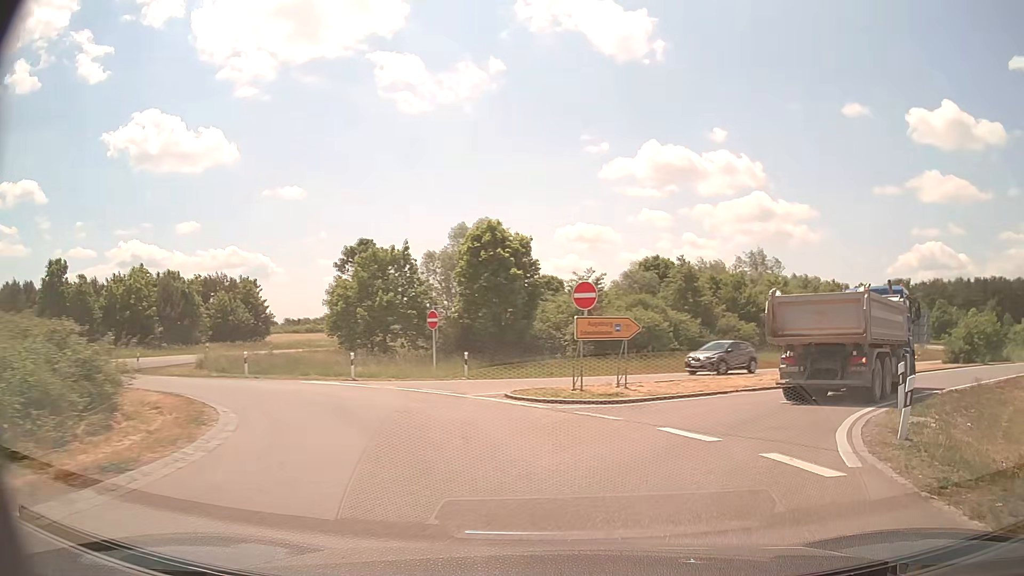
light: Day
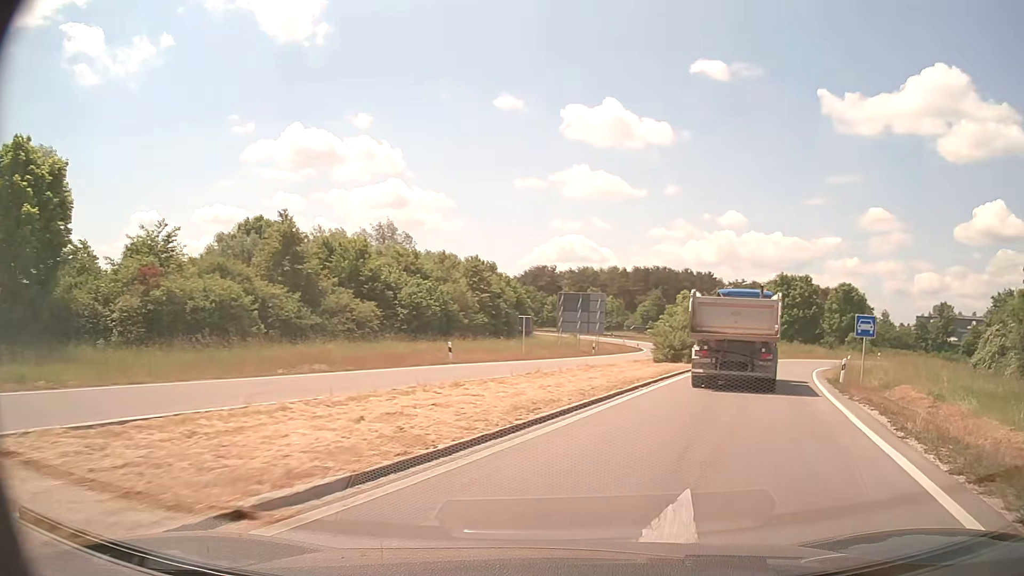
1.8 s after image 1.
(+4.4, +14.9) m; +32°
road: trunk_link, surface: asphalt
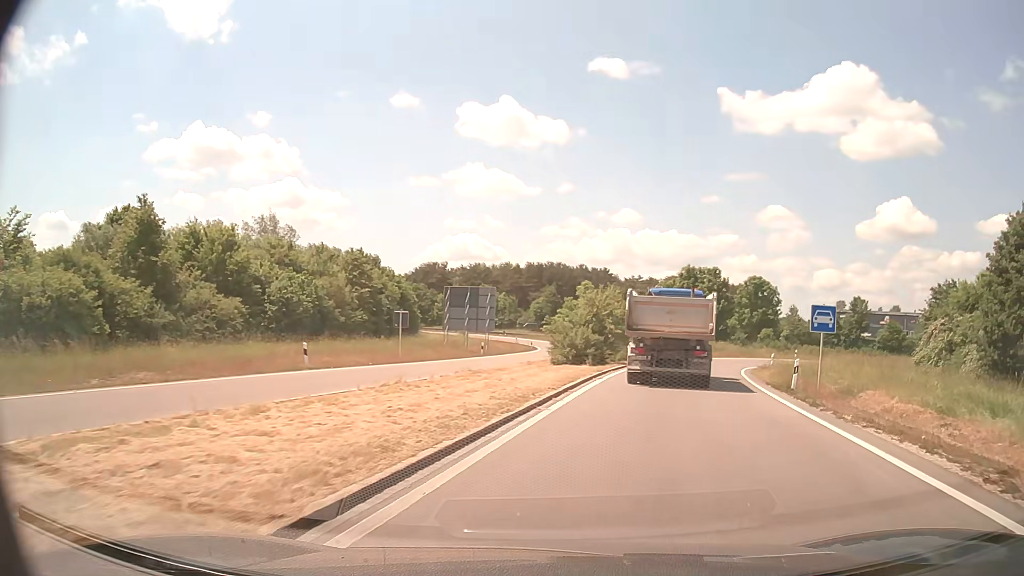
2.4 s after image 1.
(+0.5, +5.8) m; +9°
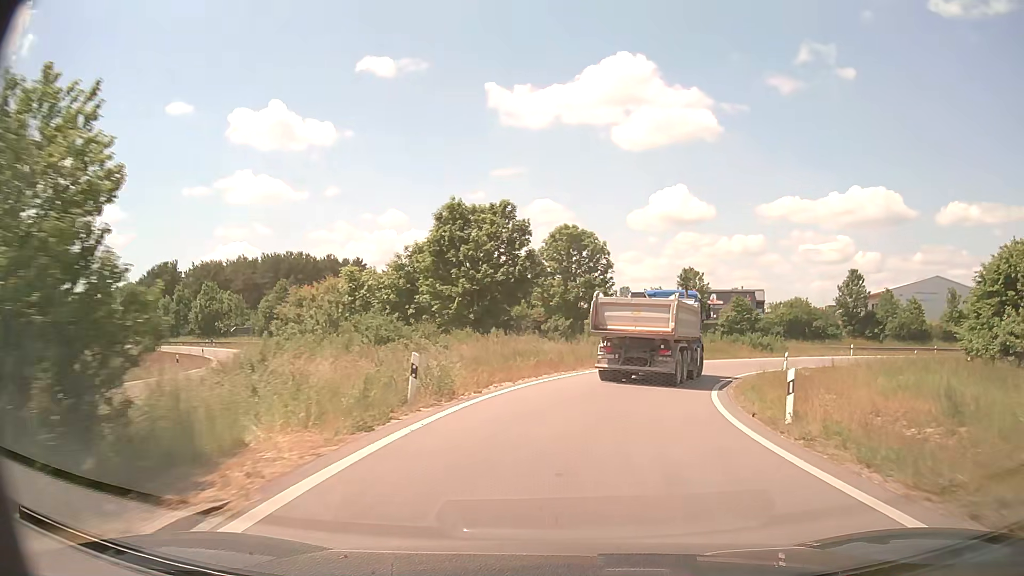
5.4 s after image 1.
(+6.9, +34.5) m; +19°
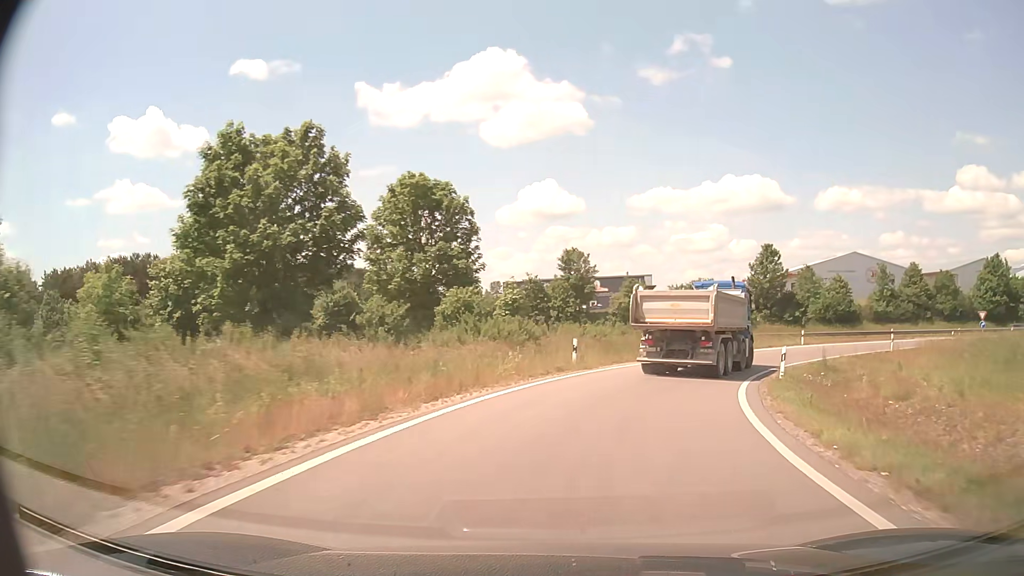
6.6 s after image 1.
(+1.4, +15.6) m; +11°
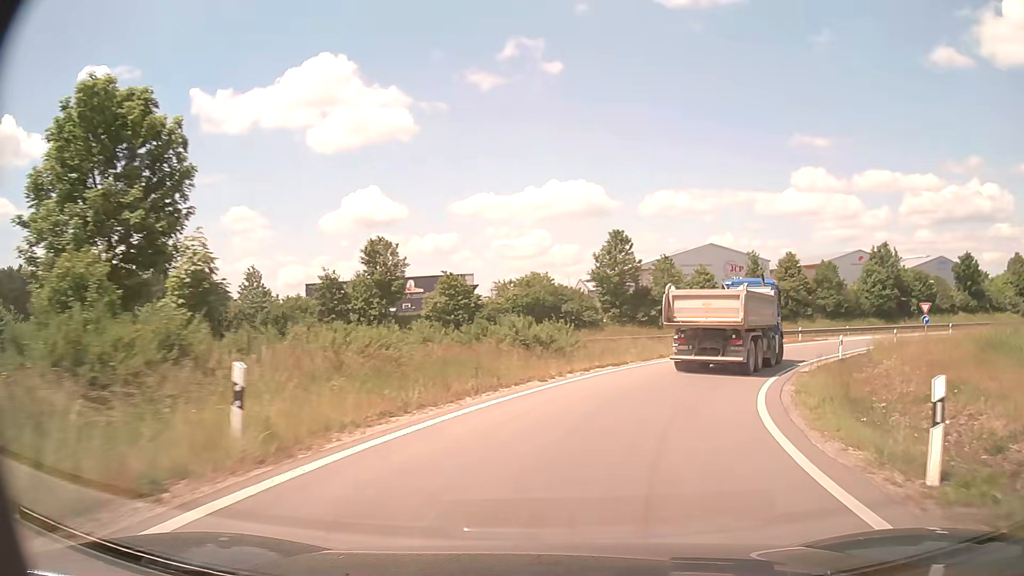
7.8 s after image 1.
(+1.9, +15.5) m; +15°
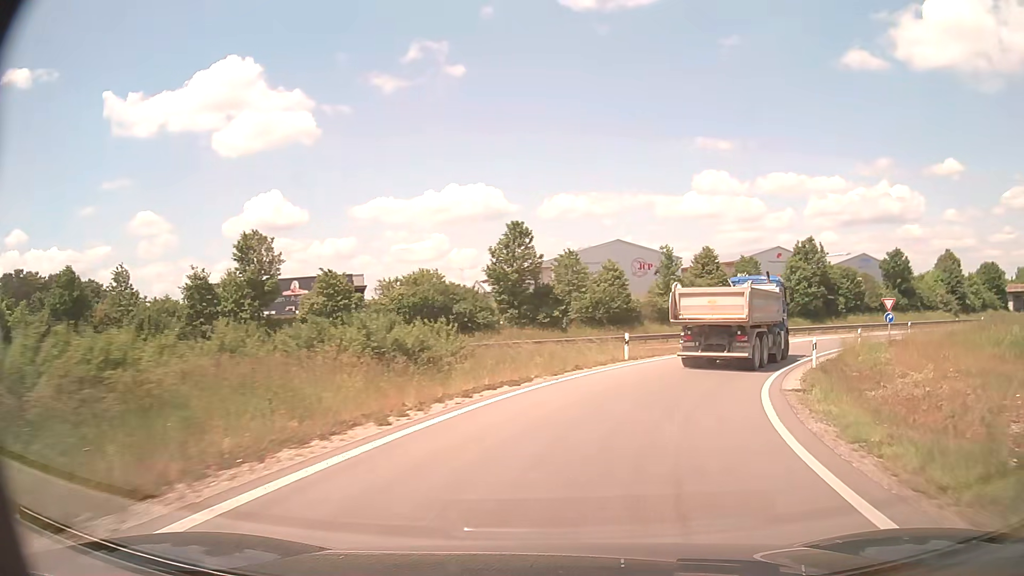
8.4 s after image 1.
(+0.6, +7.8) m; +9°
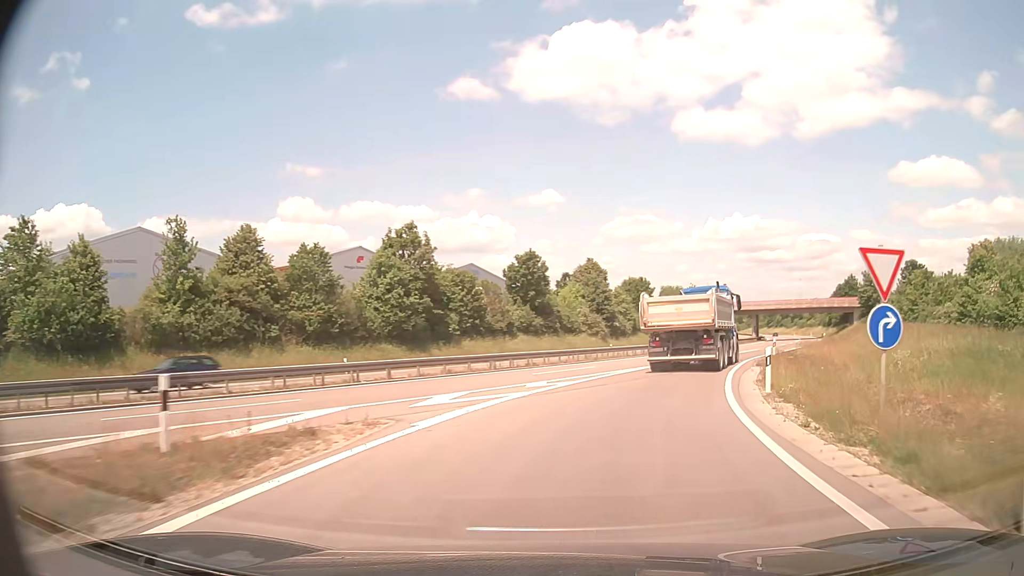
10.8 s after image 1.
(+9.7, +30.2) m; +35°
(+1, +10) (+3, +20) (+7, +29) (+11, +38) (+15, +47) (+19, +56) (+24, +65) (+28, +74) (+31, +84) (+35, +93) m
